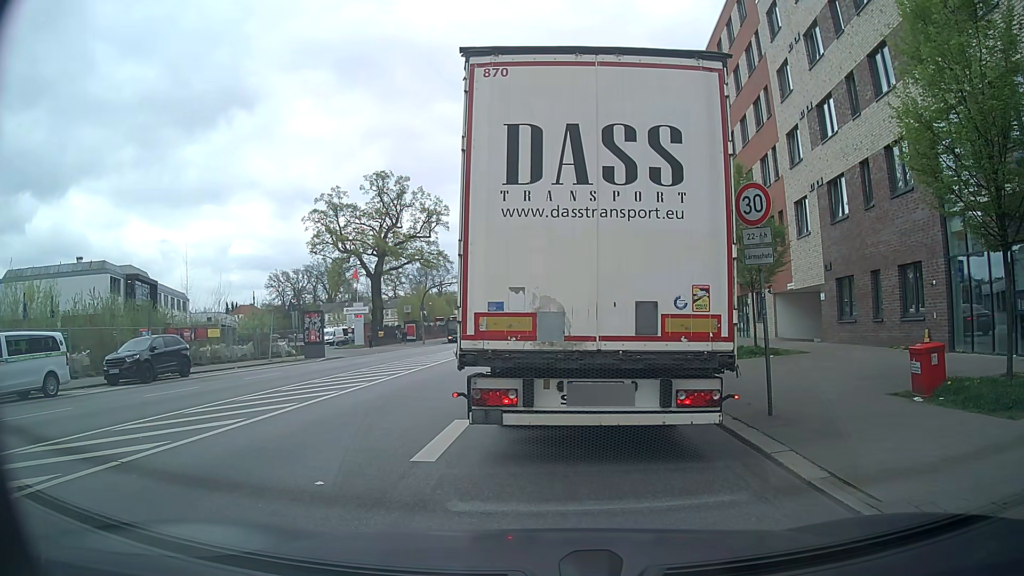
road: secondary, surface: asphalt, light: Day
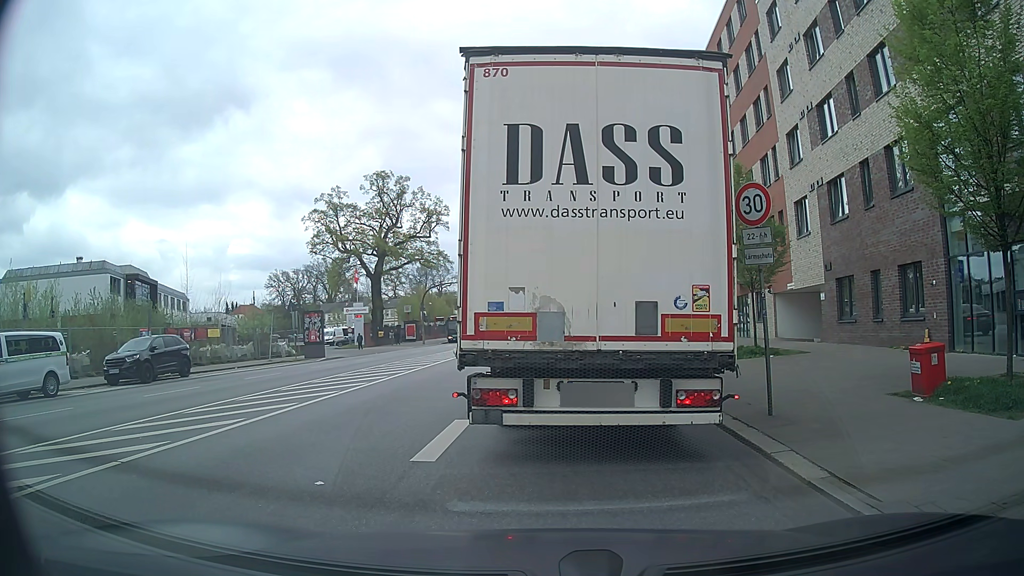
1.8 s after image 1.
(0.0, 0.0) m; 0°
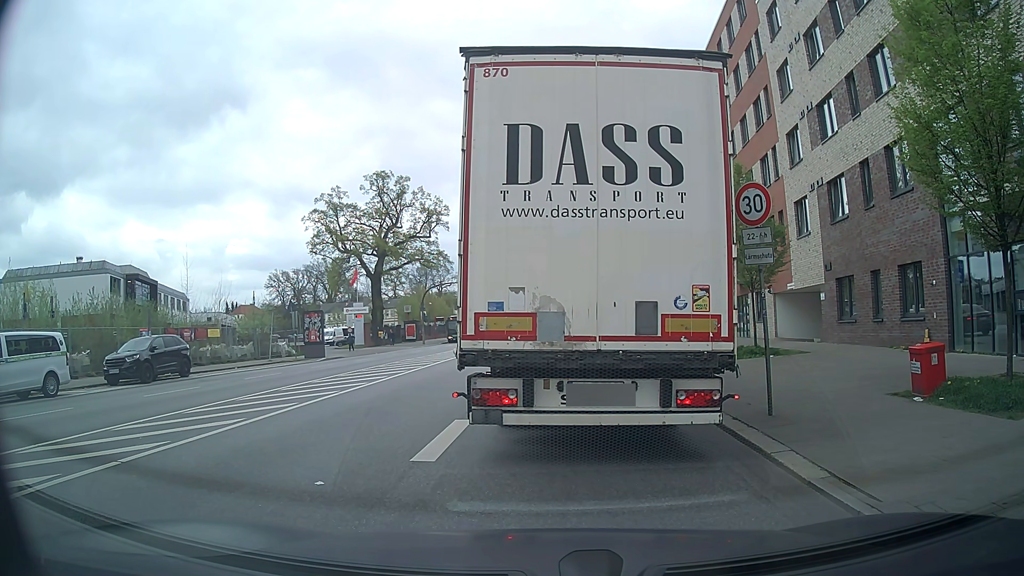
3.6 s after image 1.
(0.0, 0.0) m; 0°
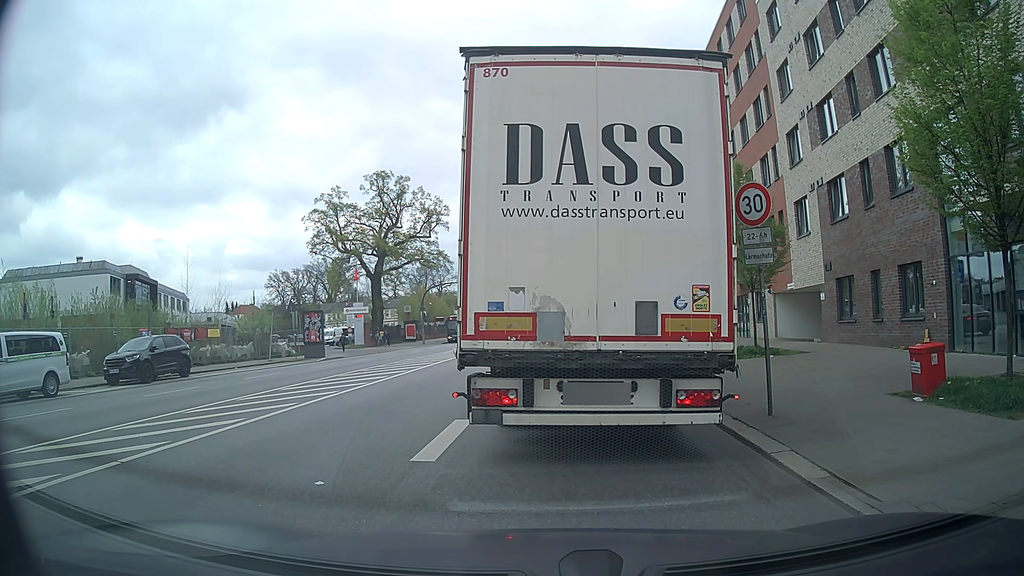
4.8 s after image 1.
(0.0, 0.0) m; 0°
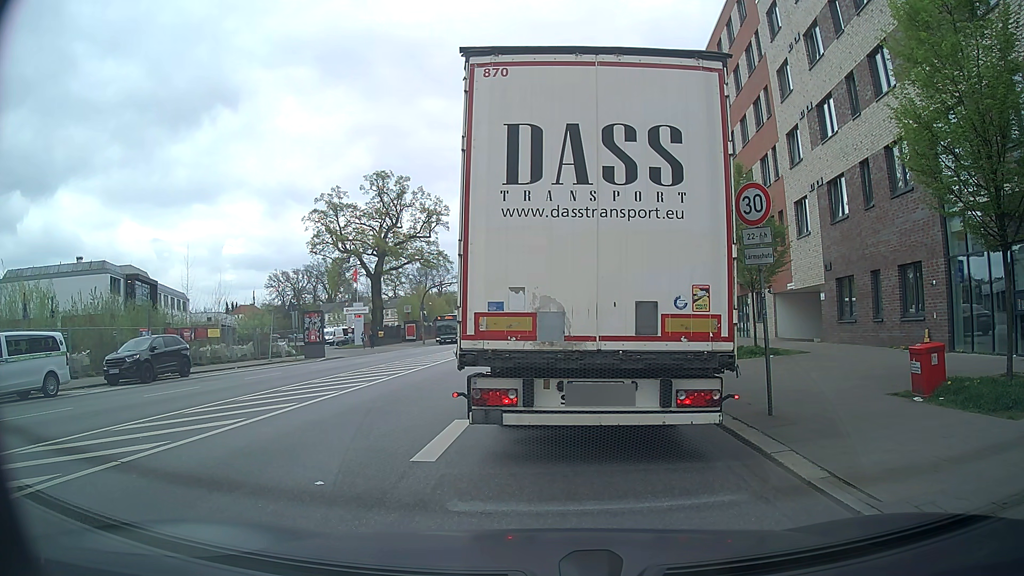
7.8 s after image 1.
(0.0, 0.0) m; 0°
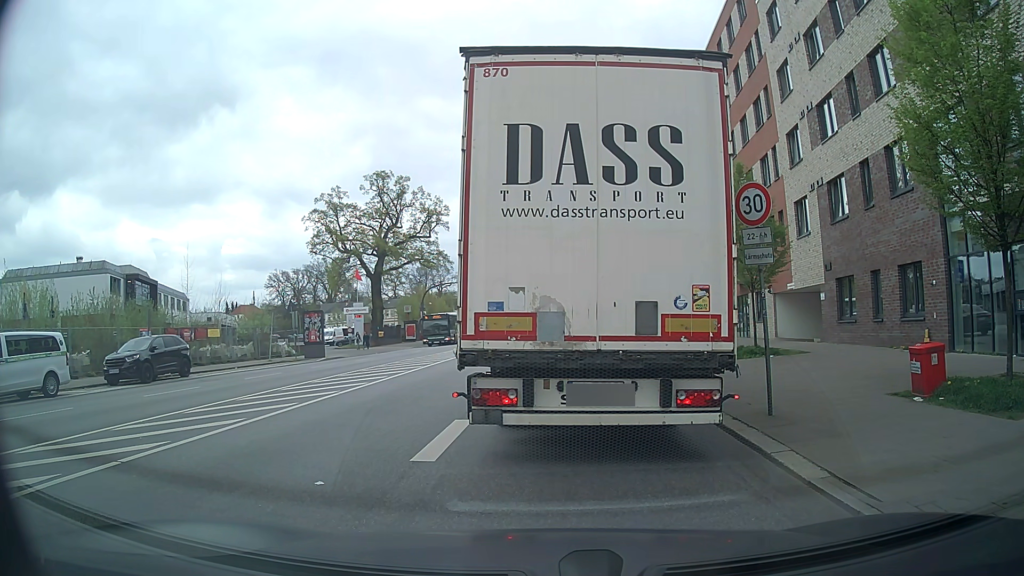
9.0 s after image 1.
(0.0, 0.0) m; 0°
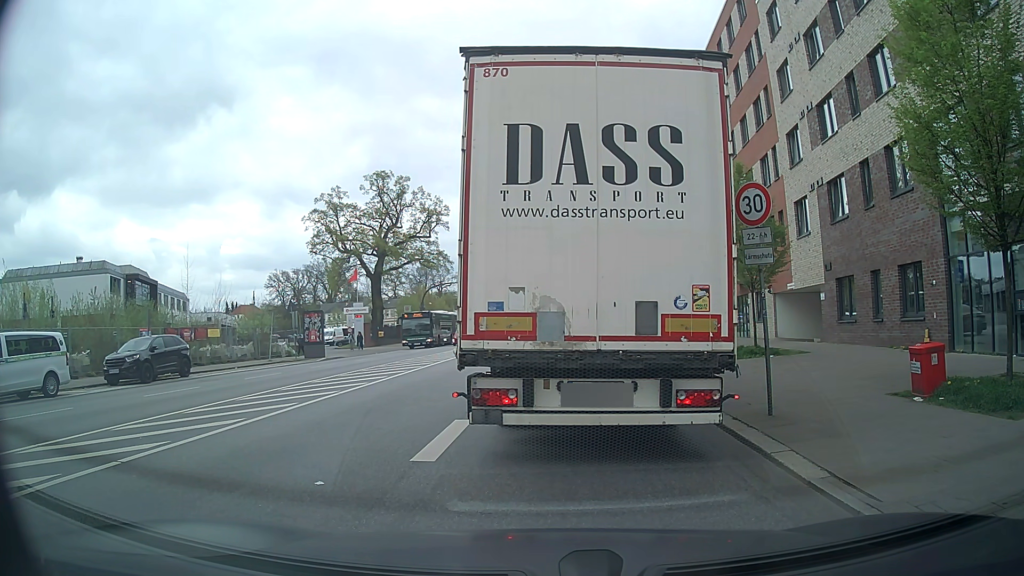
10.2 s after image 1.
(0.0, 0.0) m; 0°
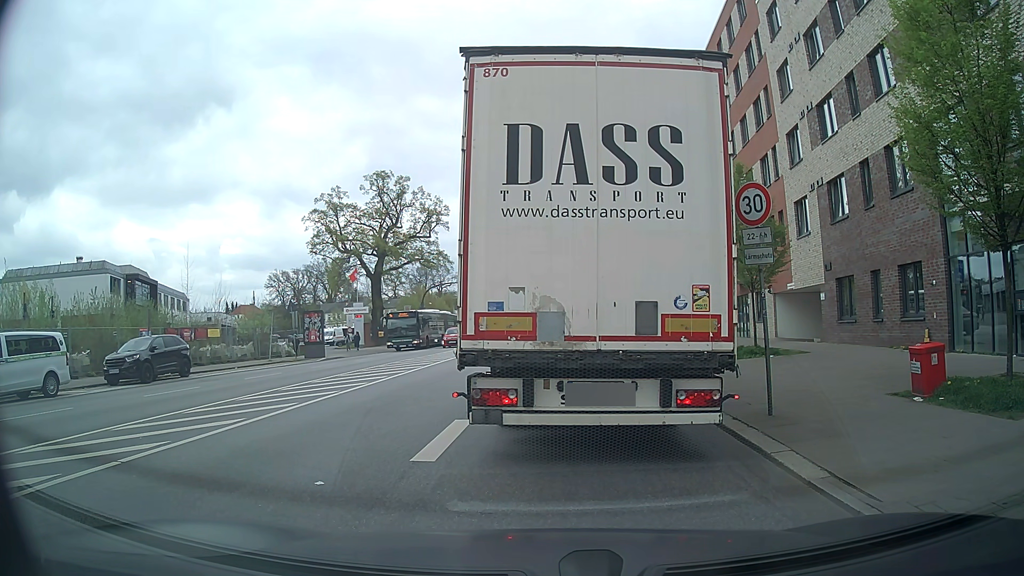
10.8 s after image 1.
(0.0, 0.0) m; 0°
(0, +10) (0, +20) (0, +30) (0, +40) (0, +50) (+1, +60) (+2, +70) (+2, +80) (+3, +90) (+3, +100) m
